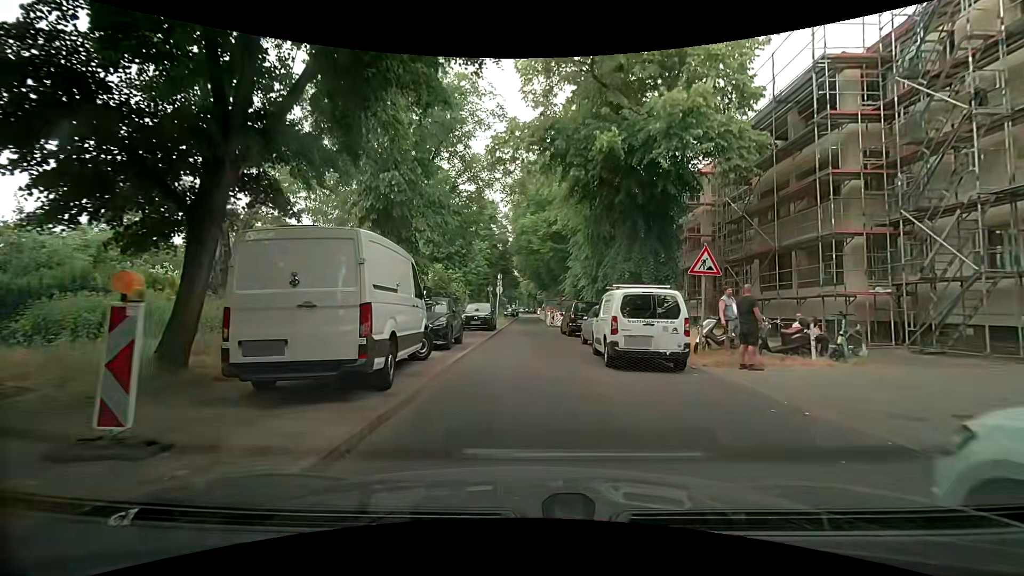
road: residential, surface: asphalt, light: Day
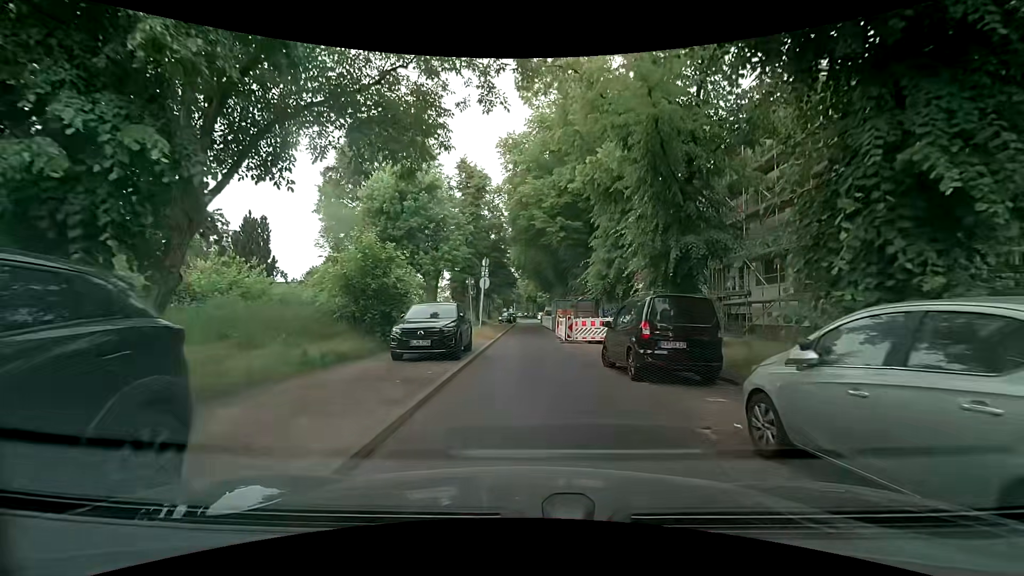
(-0.3, +14.3) m; 0°
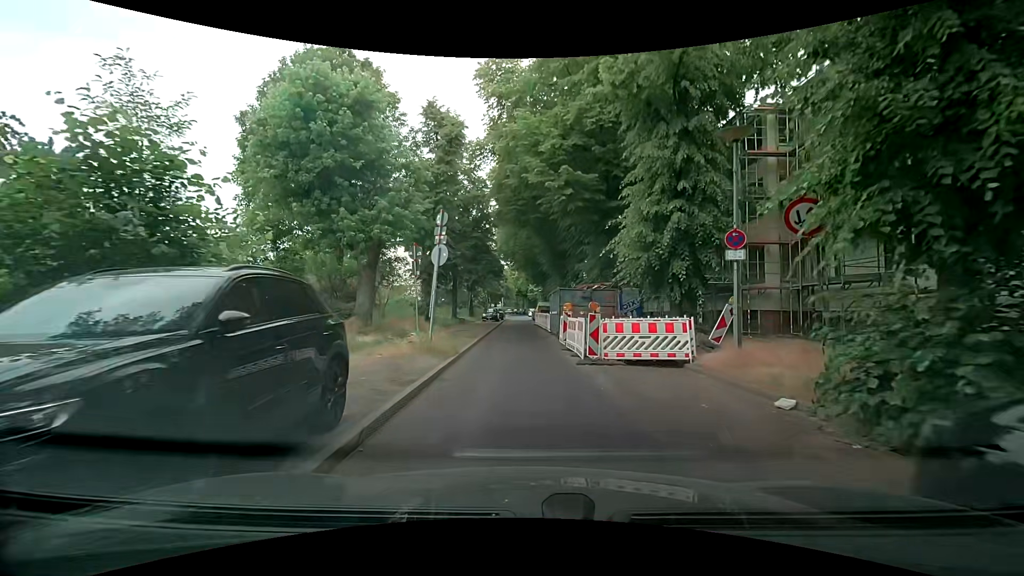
(0.0, +10.7) m; +2°
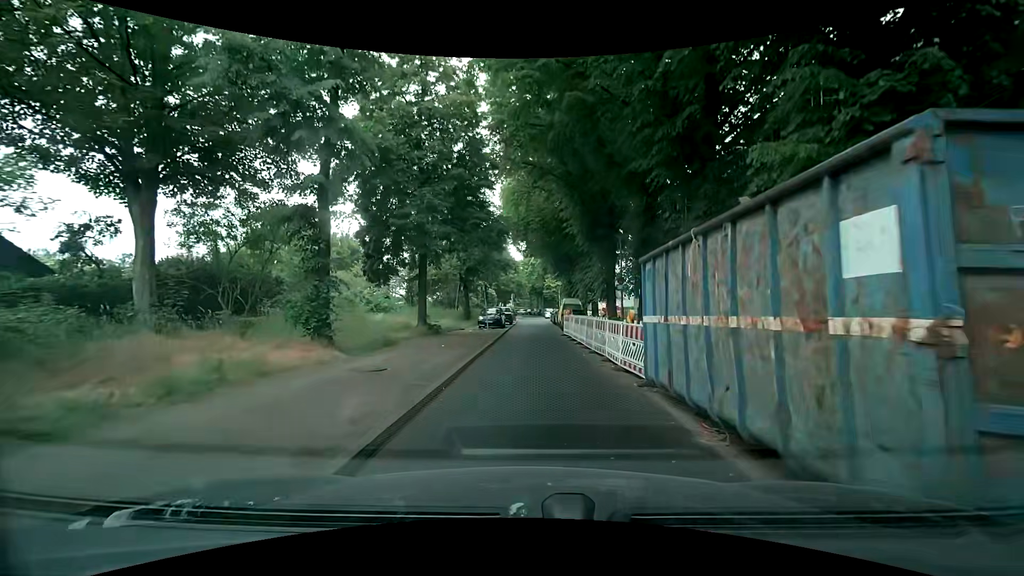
(-0.9, +18.4) m; -3°
